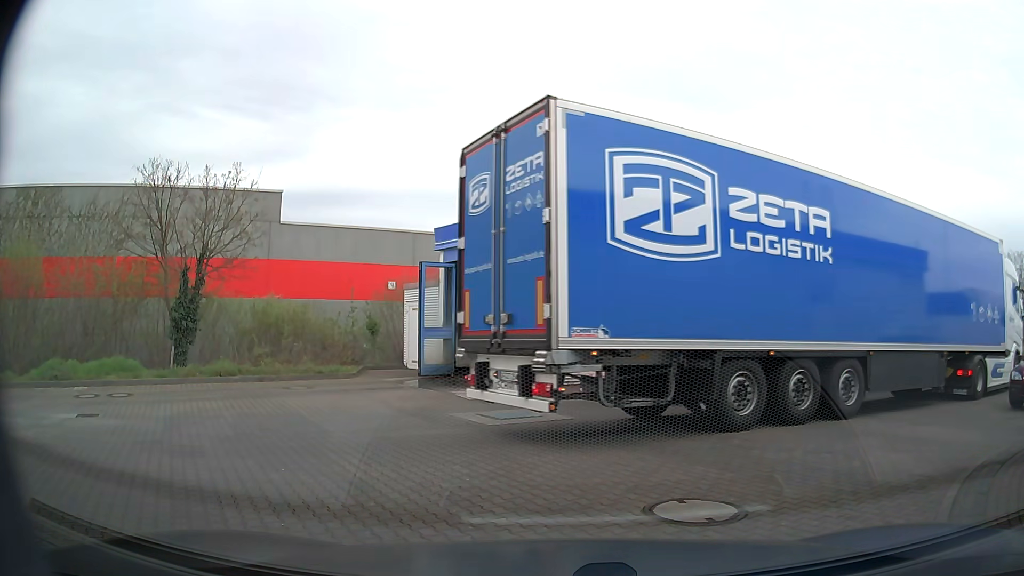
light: Day
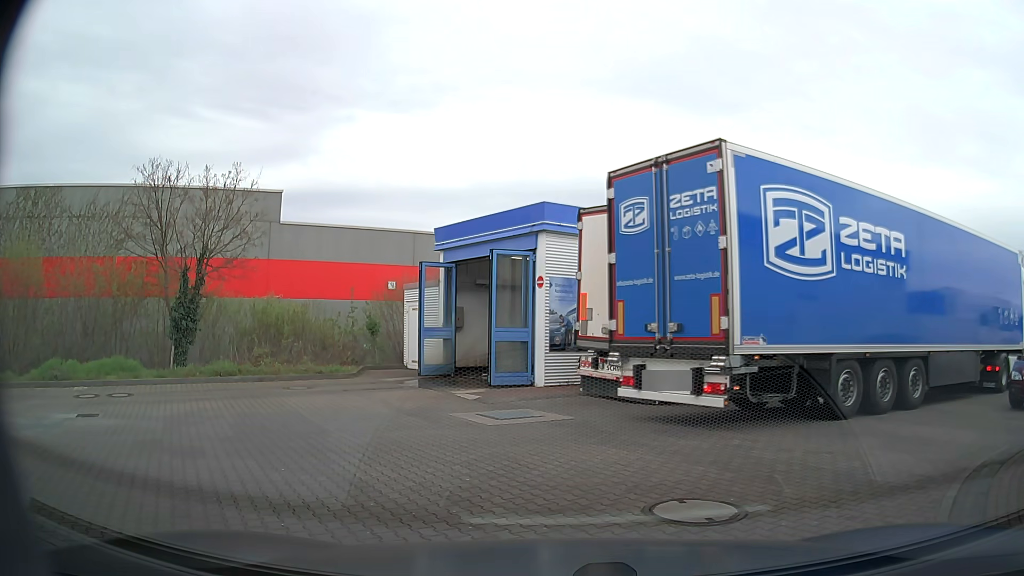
(0.0, 0.0) m; 0°
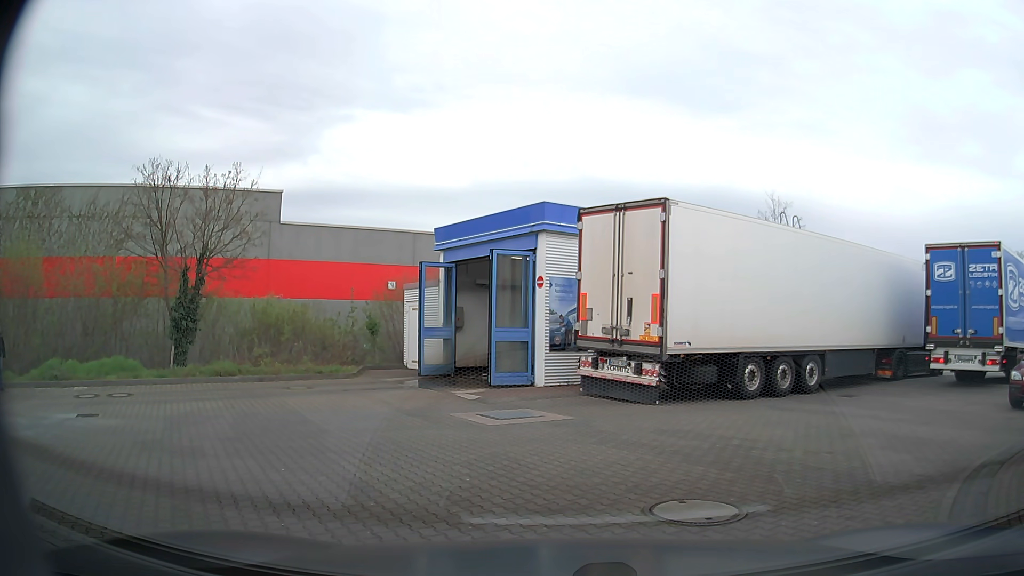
(0.0, 0.0) m; 0°
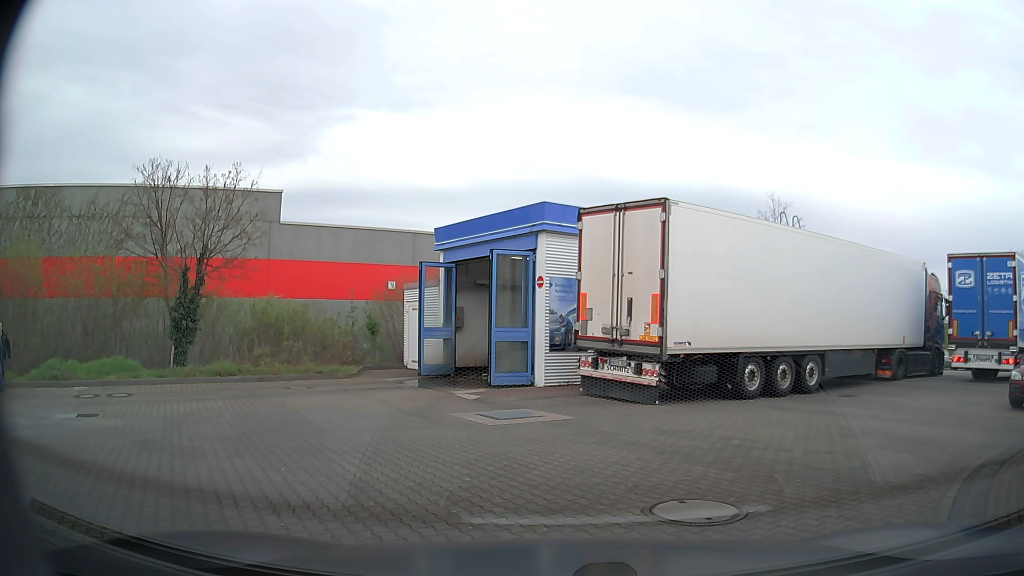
(0.0, 0.0) m; 0°
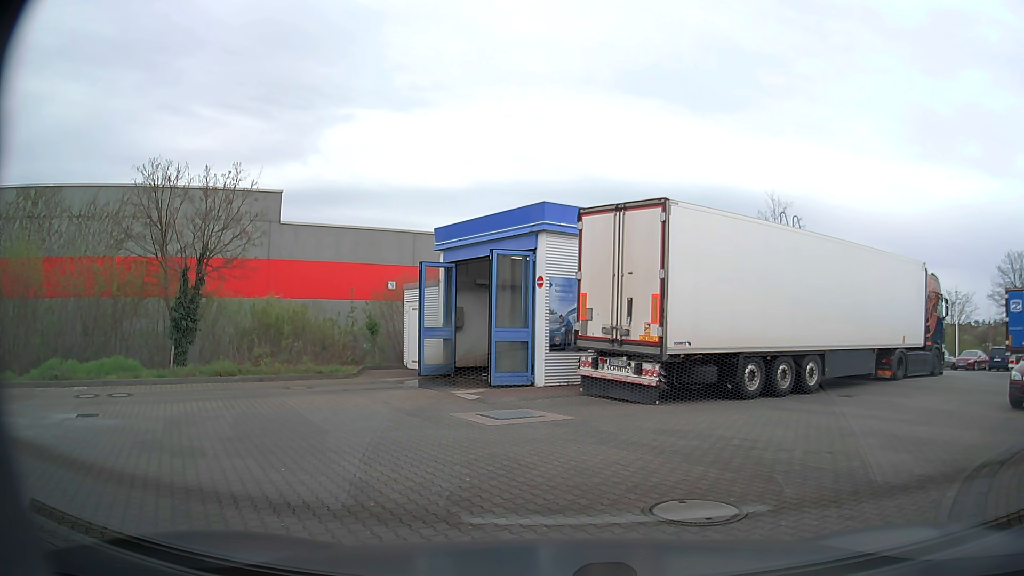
(0.0, 0.0) m; 0°
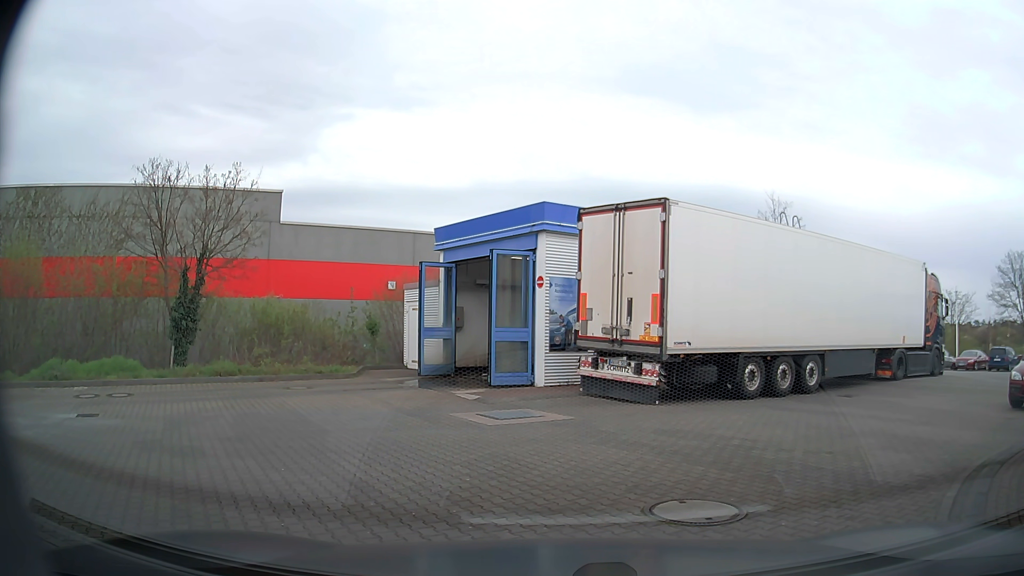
(0.0, 0.0) m; 0°
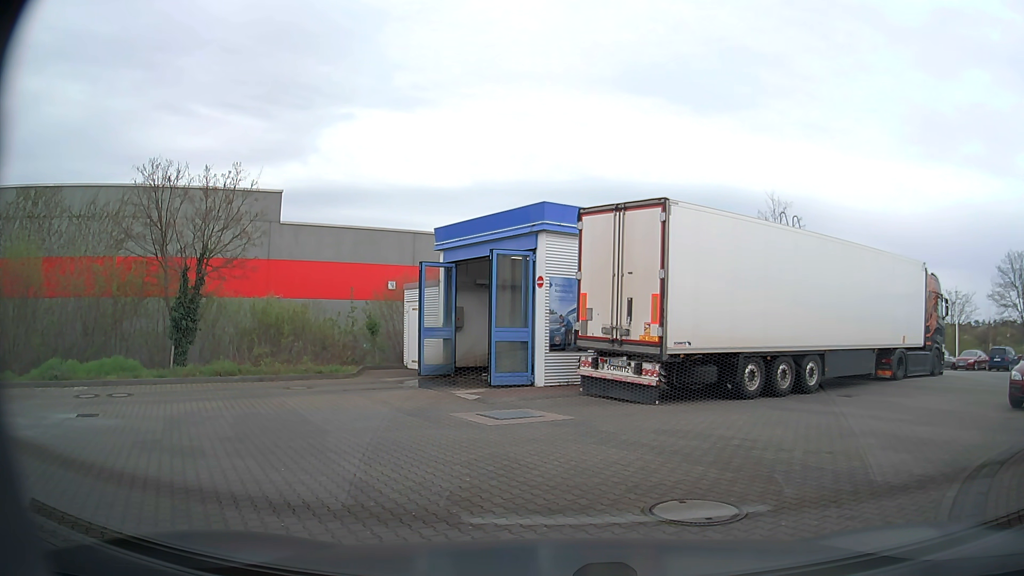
(0.0, 0.0) m; 0°
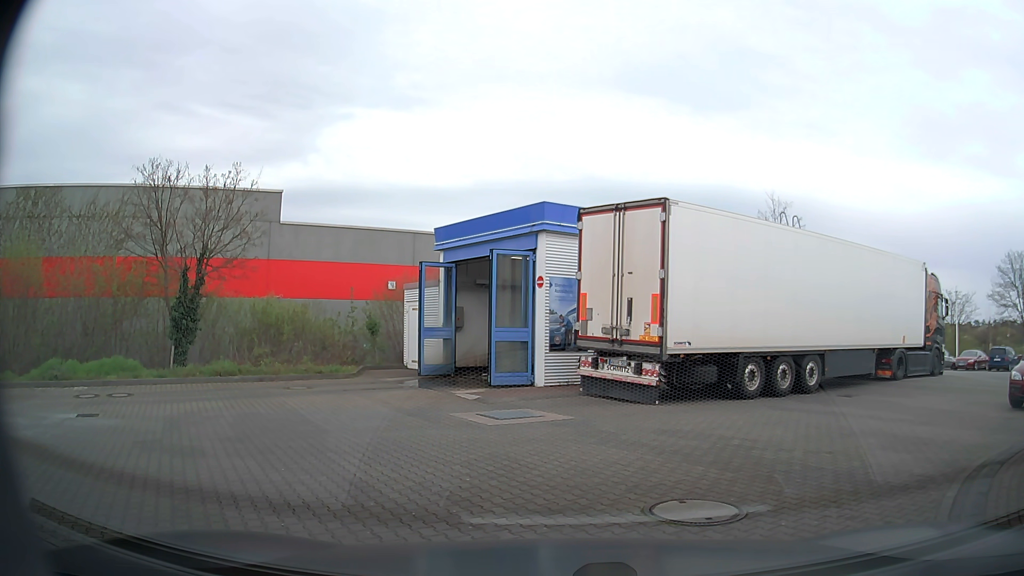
(0.0, 0.0) m; 0°
